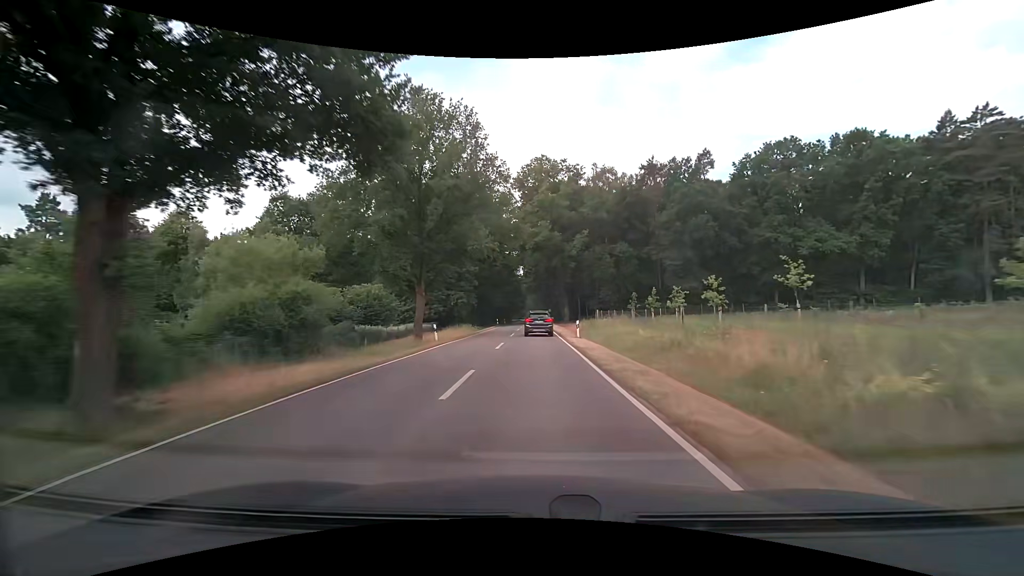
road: tertiary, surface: asphalt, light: Day
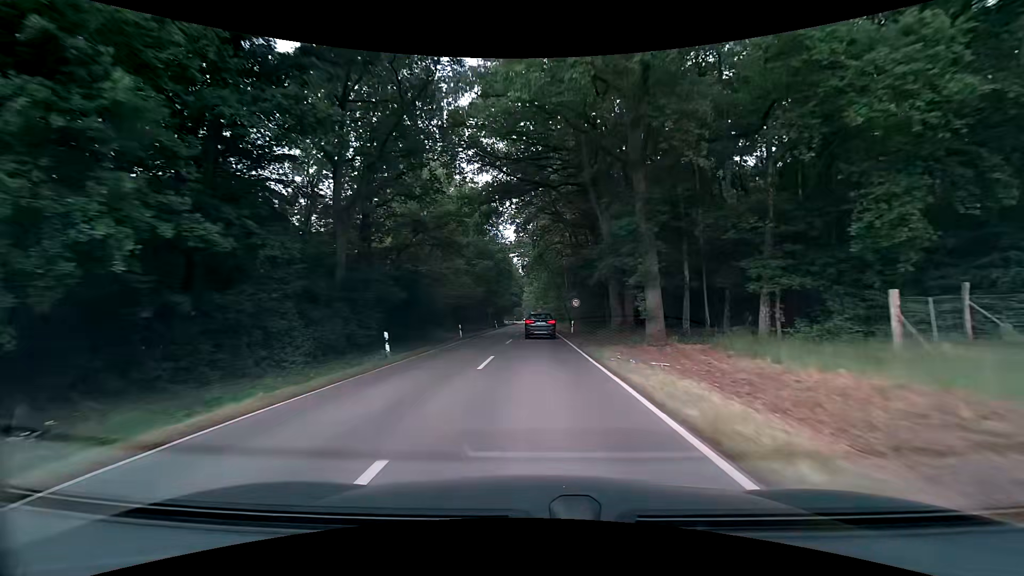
(-0.2, +56.4) m; 0°
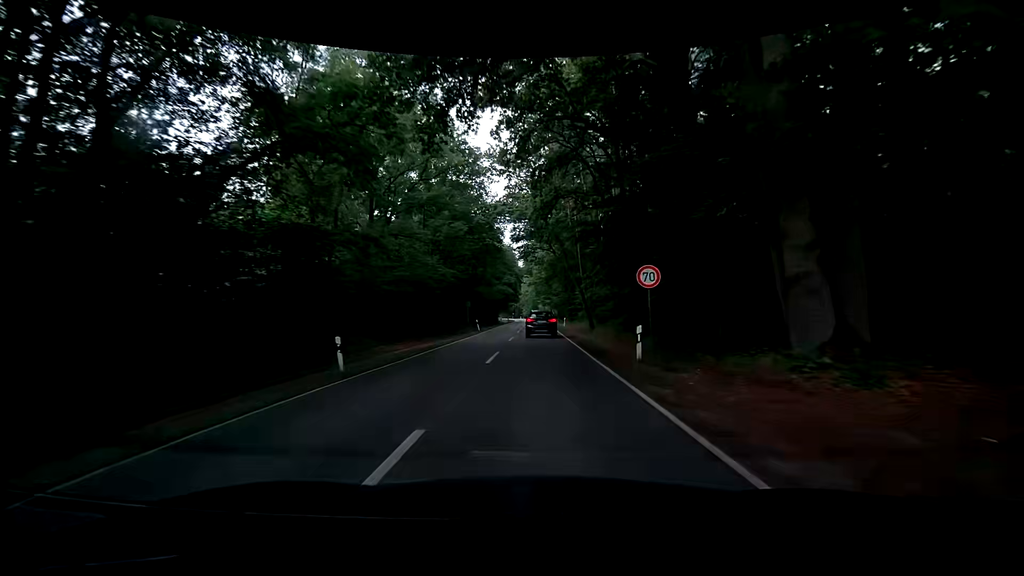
(0.0, +22.9) m; 0°
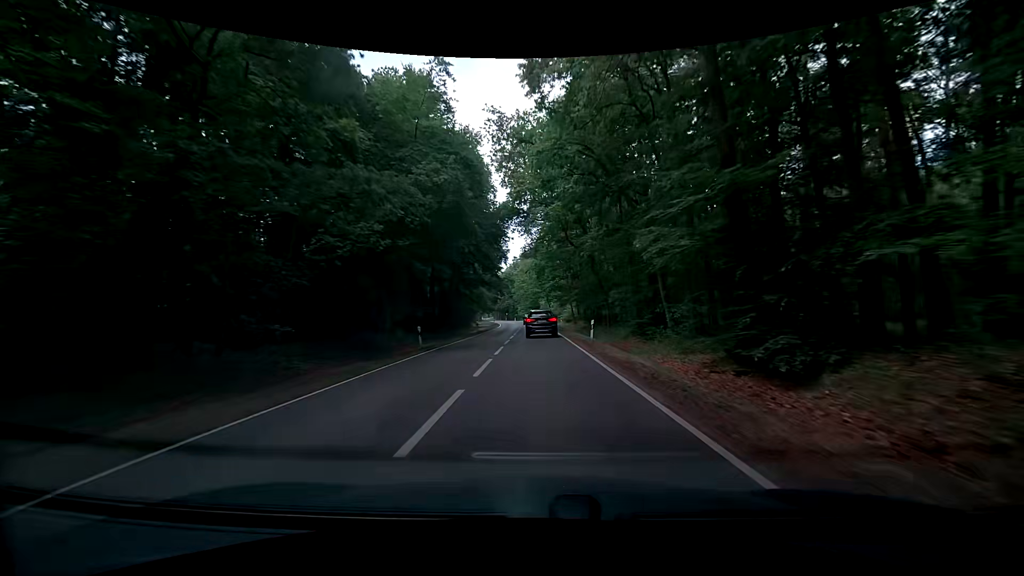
(-0.1, +56.5) m; -1°
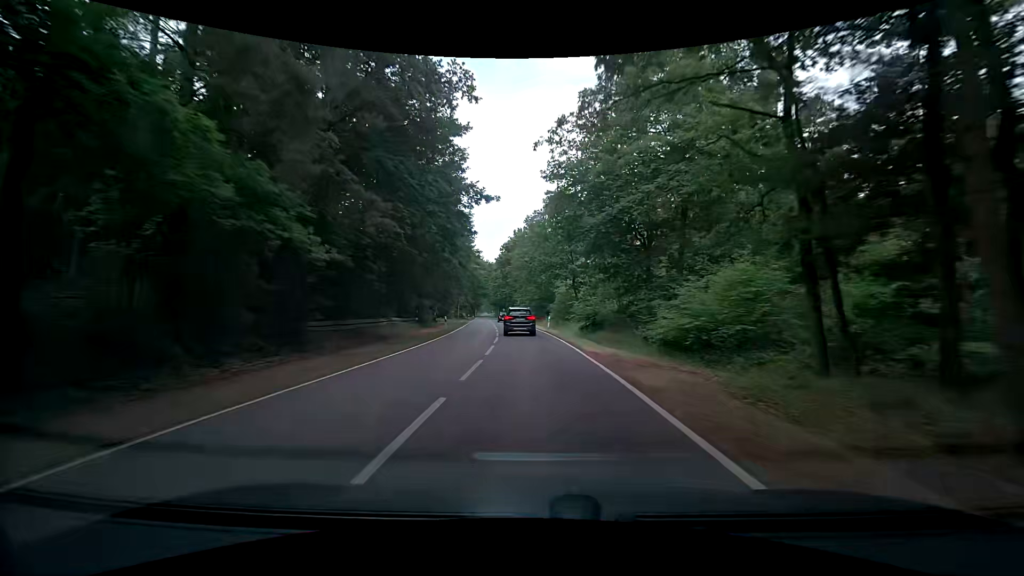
(+0.5, +55.4) m; -1°
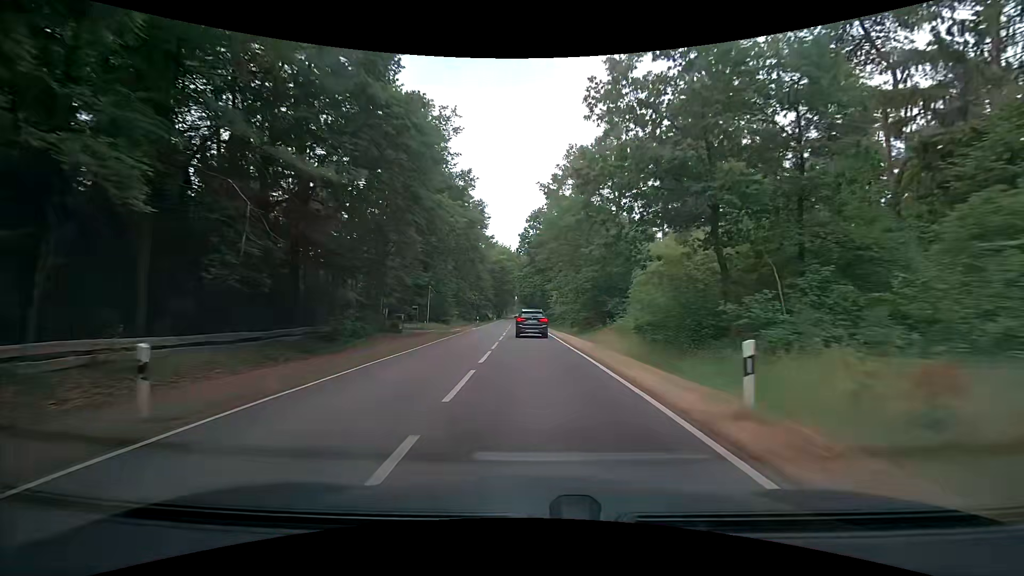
(-0.3, +32.2) m; -3°
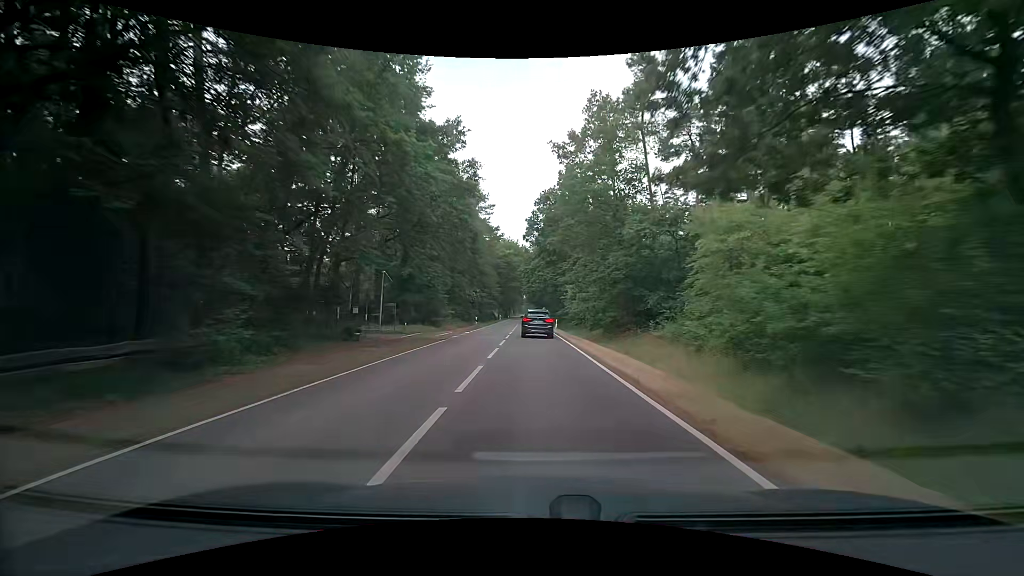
(0.0, +10.5) m; -1°
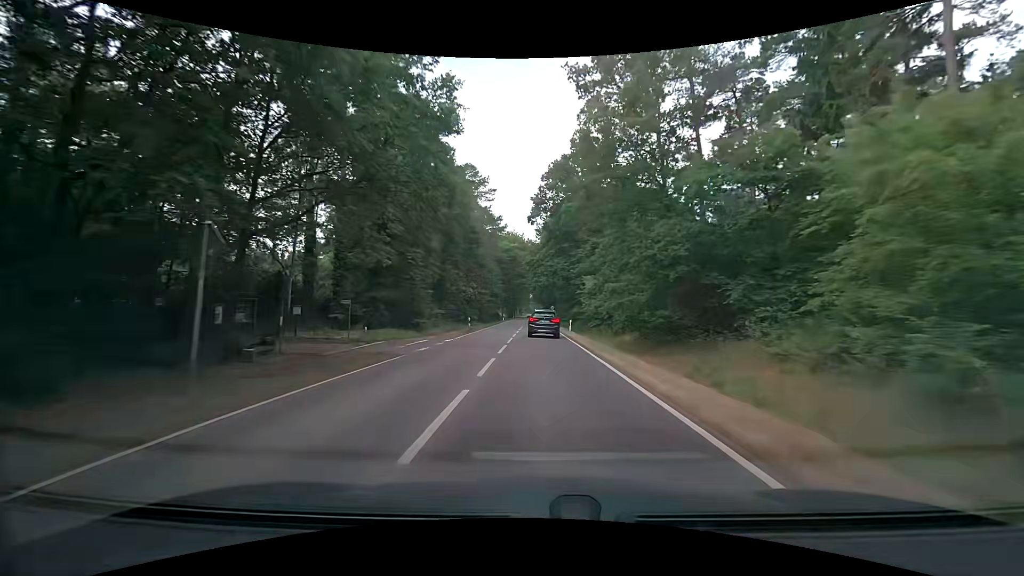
(0.0, +10.4) m; -1°
